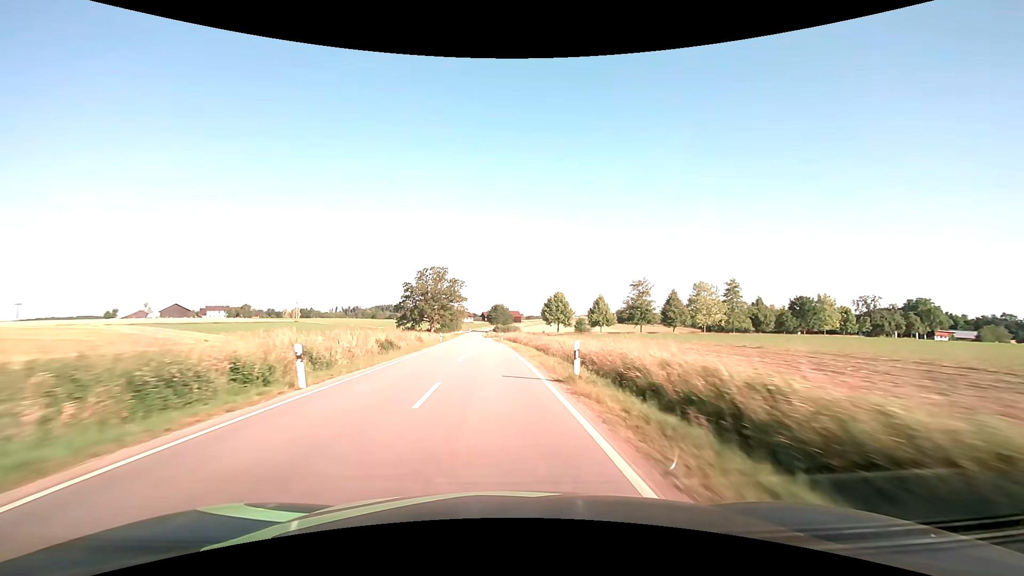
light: Day
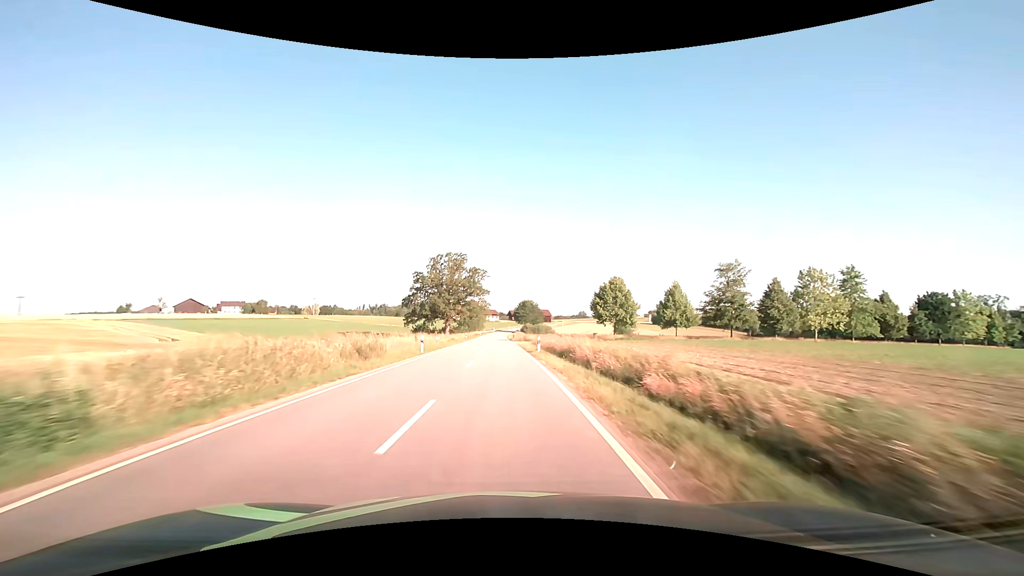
(-0.9, +27.5) m; -3°
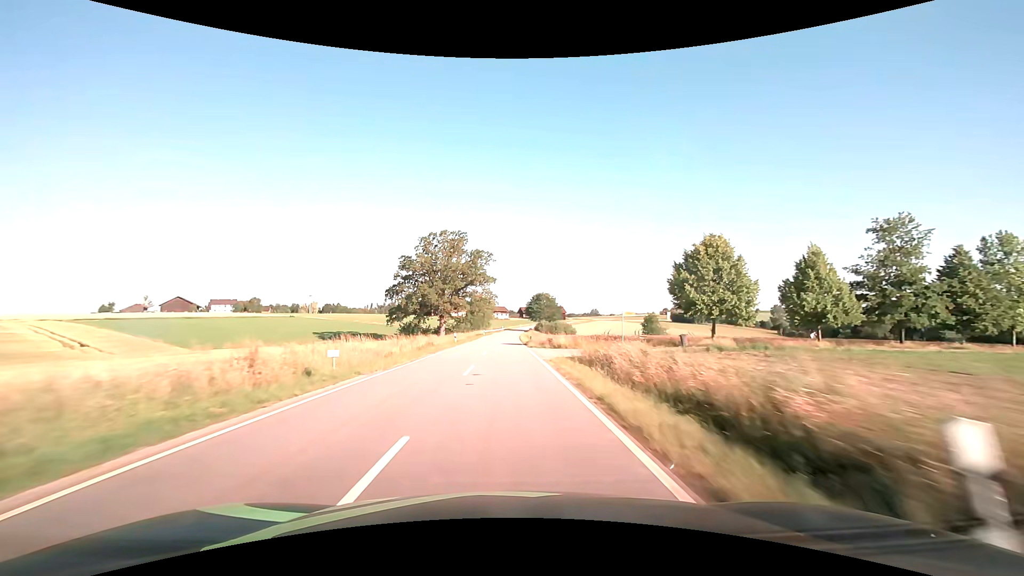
(-0.3, +27.6) m; -1°
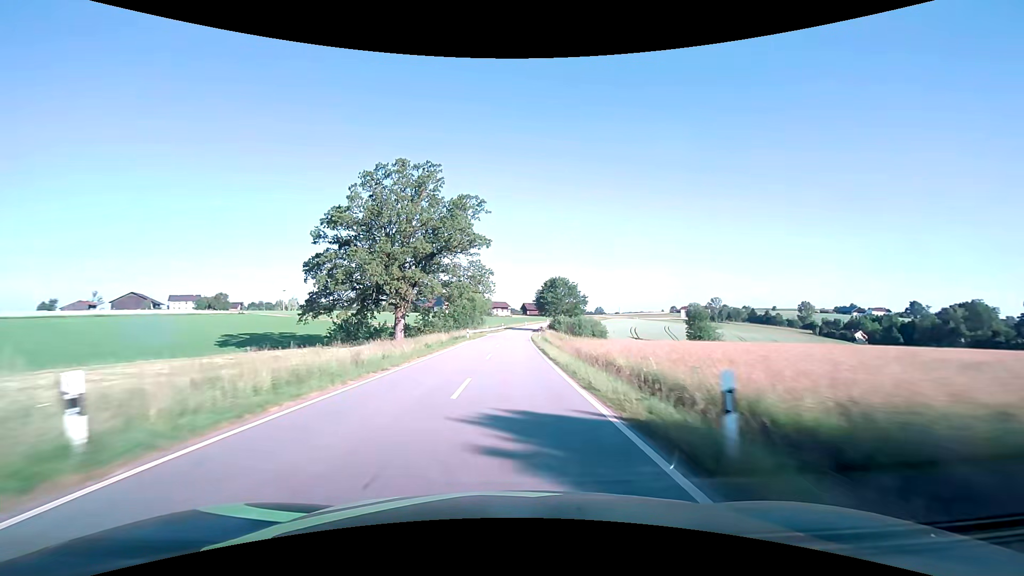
(-0.2, +41.4) m; 0°
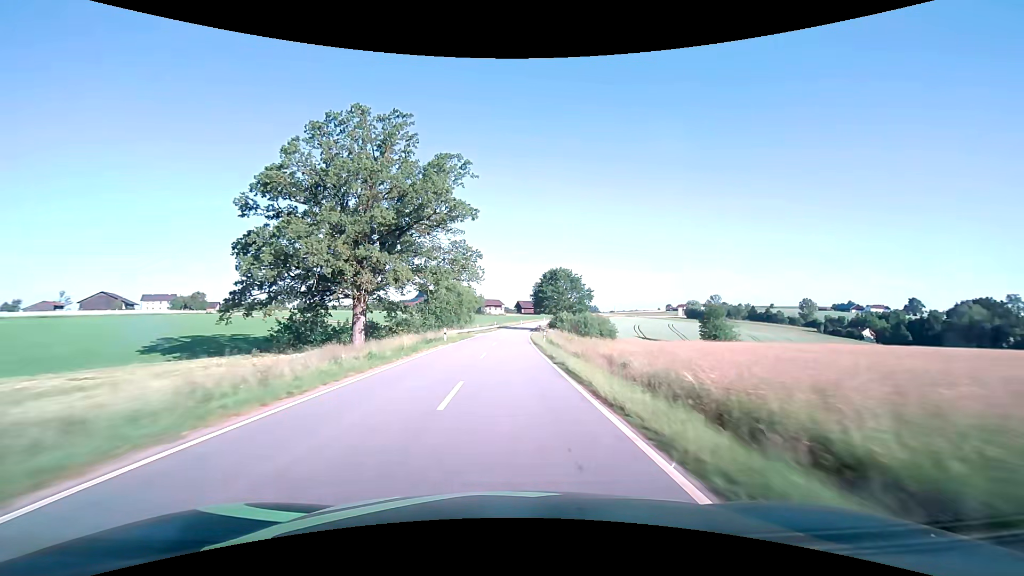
(+0.1, +13.8) m; +1°
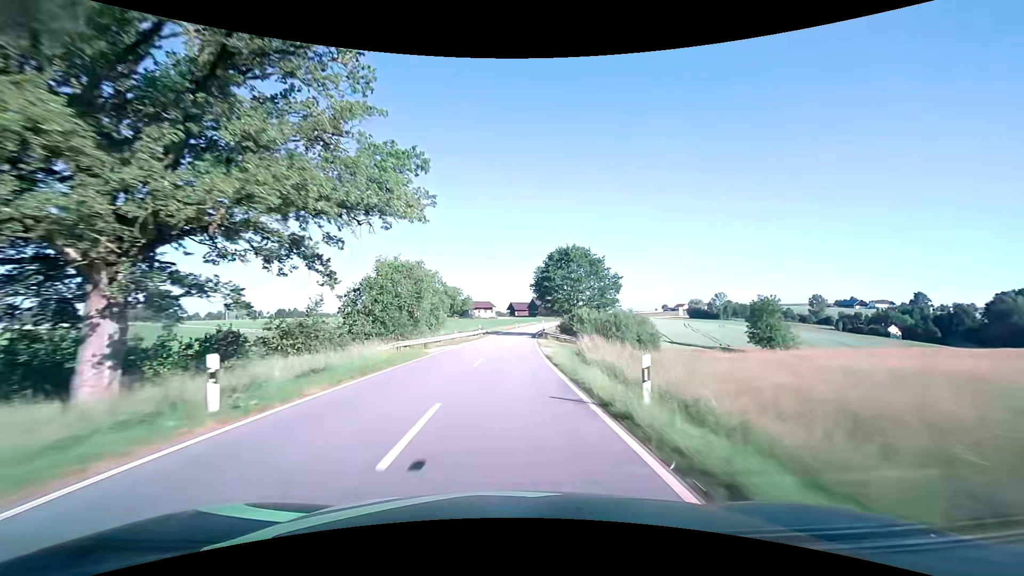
(+0.2, +27.5) m; +1°
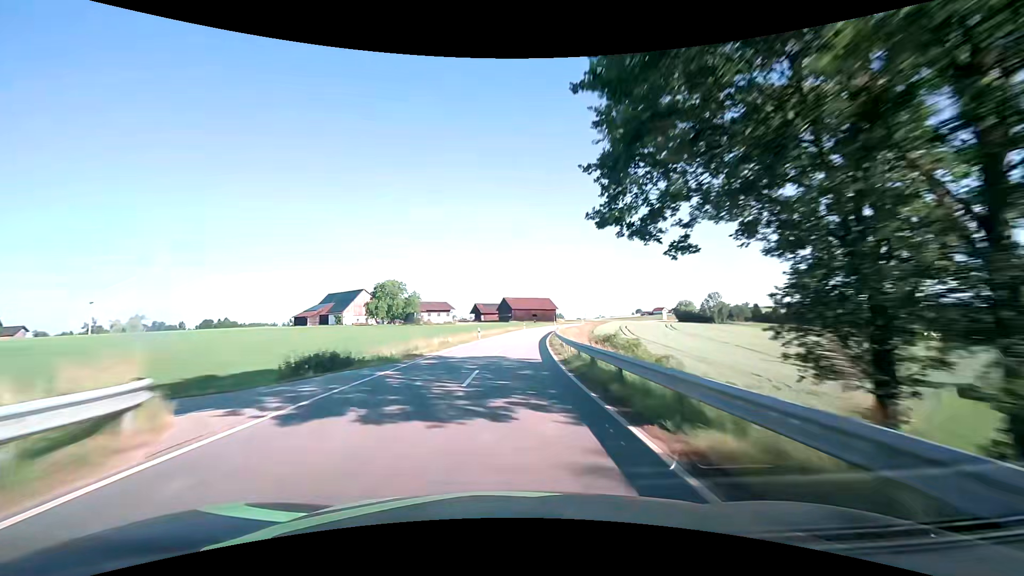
(+1.3, +54.6) m; +4°
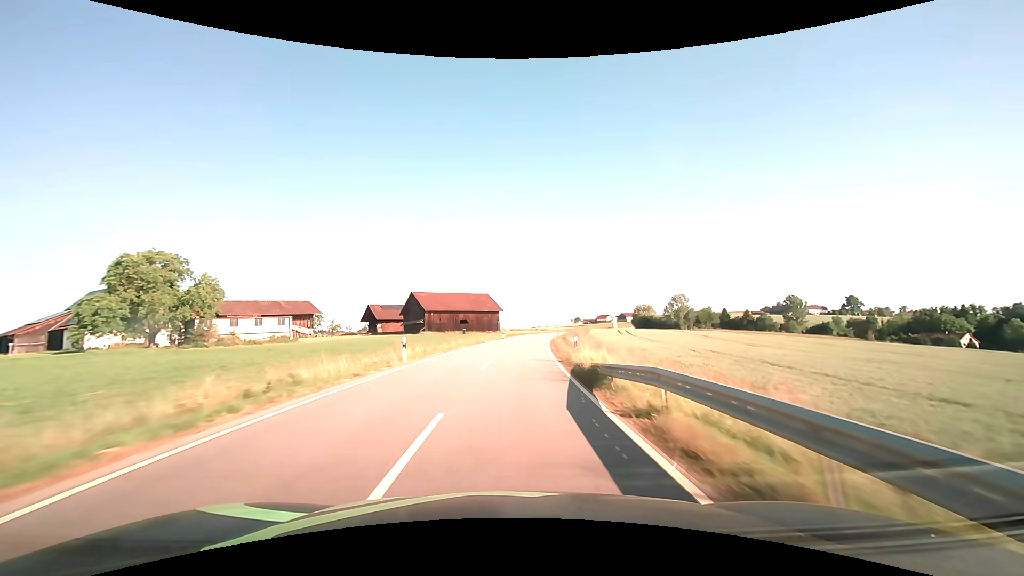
(+4.3, +67.7) m; +8°
(0, +10) (0, +20) (+1, +30) (+2, +40) (+2, +50) (+4, +60) (+5, +70) (+6, +80) (+8, +90) (+10, +99) m
